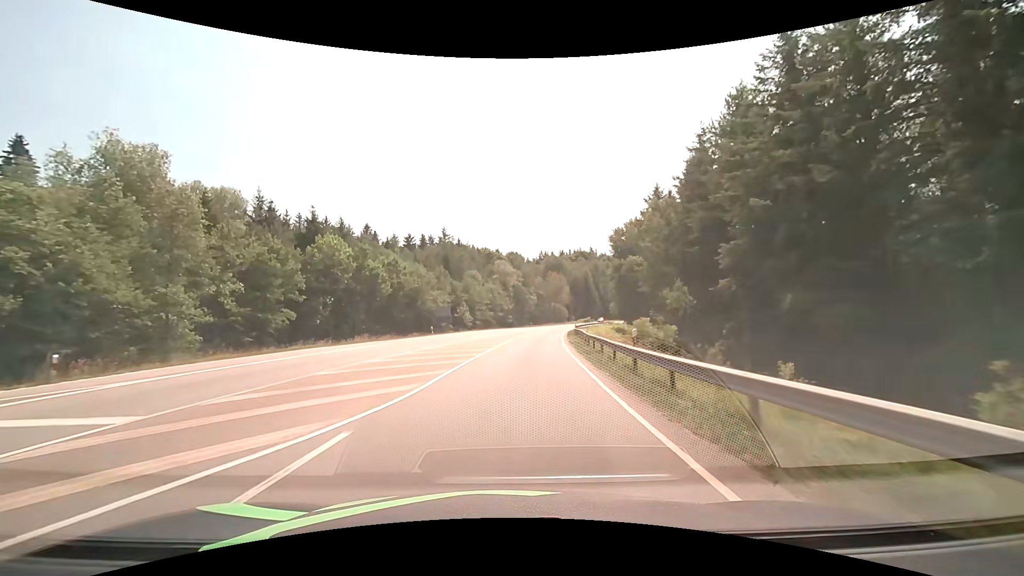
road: secondary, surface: asphalt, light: Day
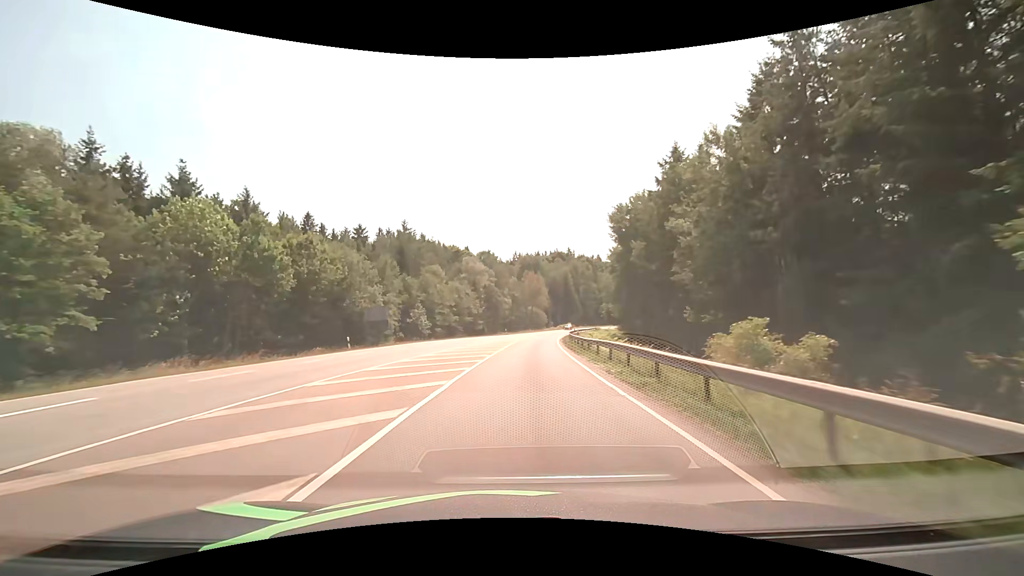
(+0.6, +21.4) m; +3°
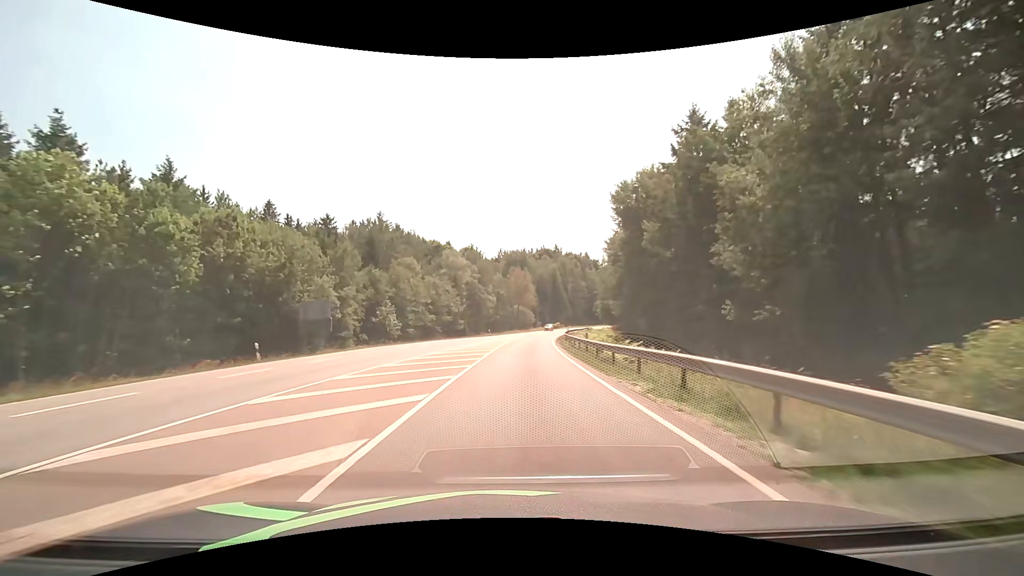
(+0.2, +10.7) m; +2°
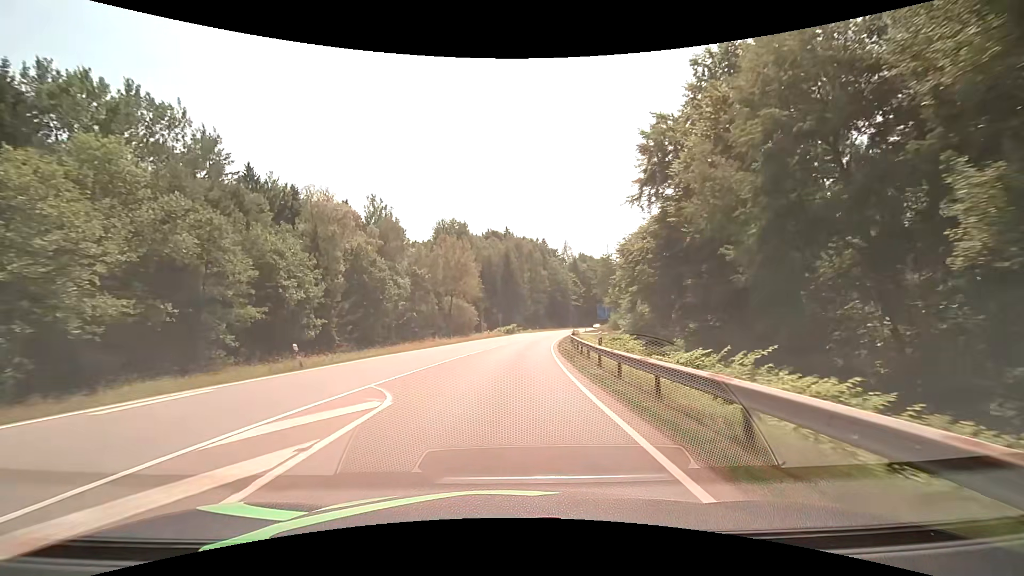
(+3.1, +53.5) m; +6°
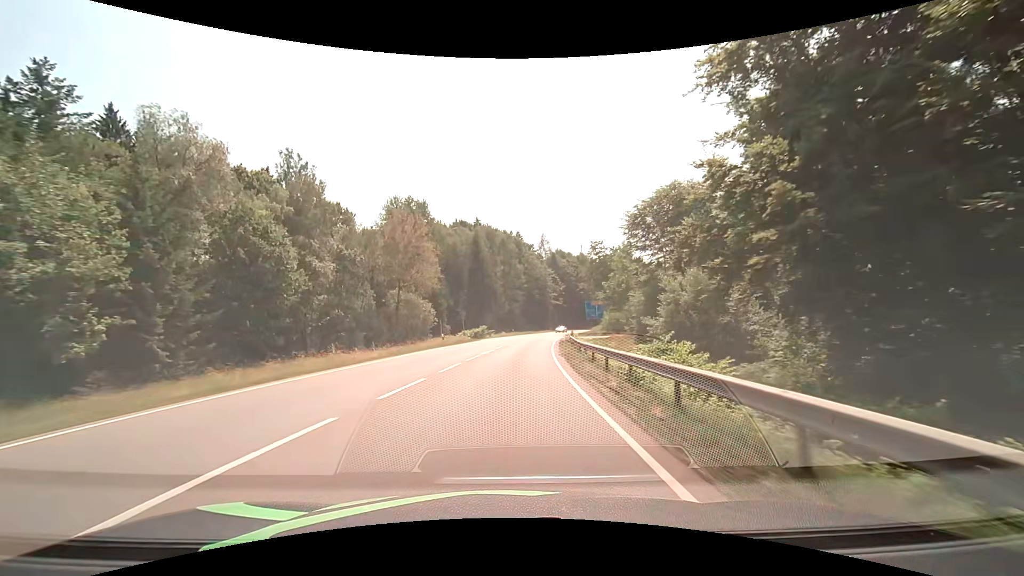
(+0.5, +21.5) m; +3°
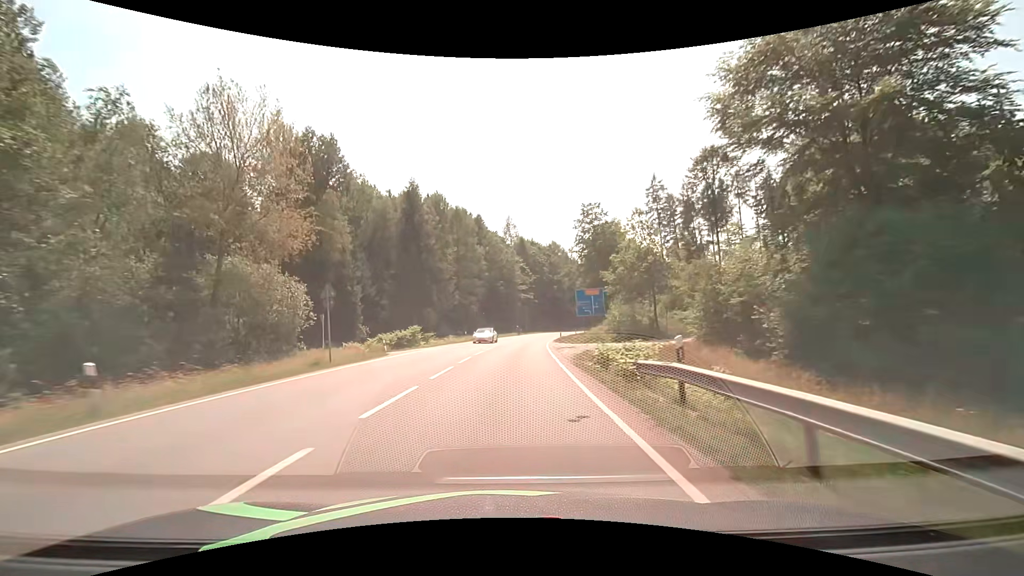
(+1.4, +32.2) m; +5°
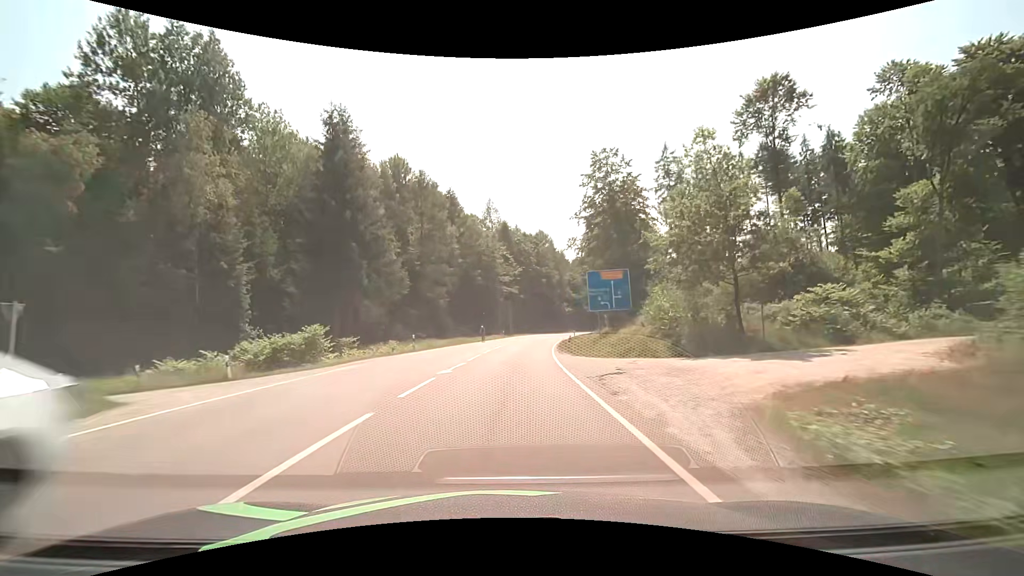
(+0.3, +21.4) m; +2°
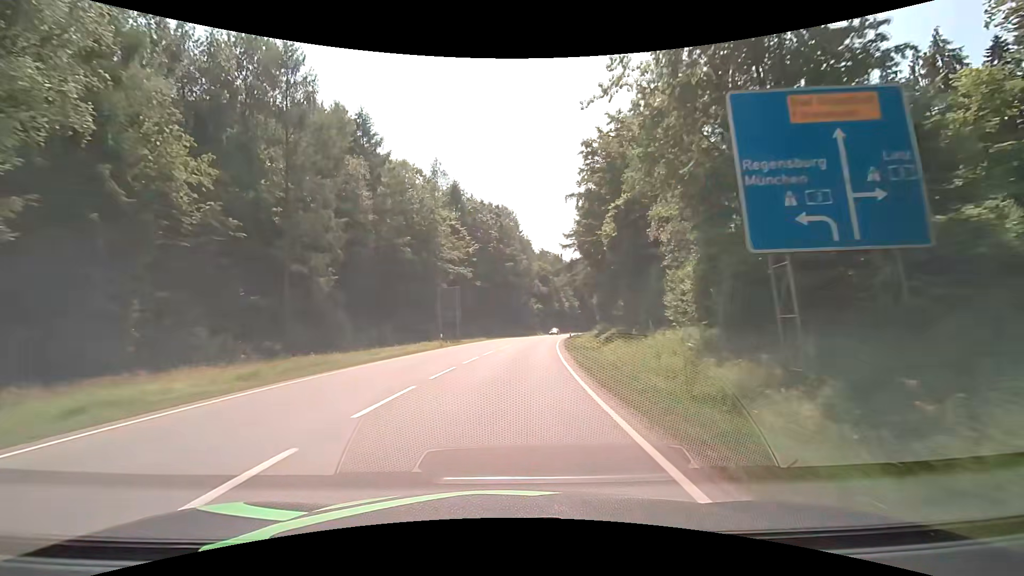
(+1.2, +32.2) m; +5°
(0, +10) (0, +20) (+1, +30) (+2, +40) (+3, +50) (+4, +60) (+6, +70) (+7, +80) (+9, +89) (+11, +99) m
